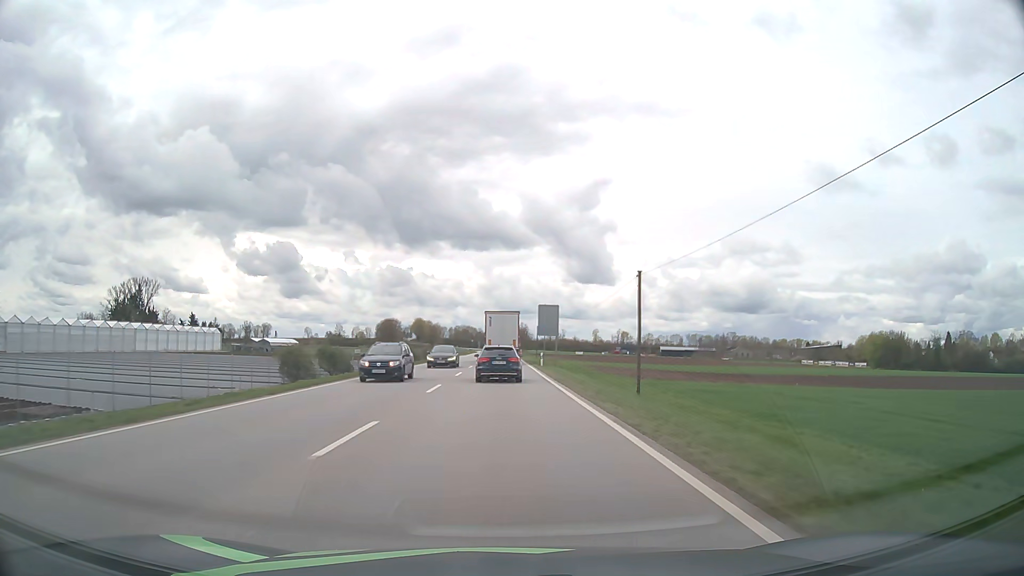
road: primary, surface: asphalt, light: Day
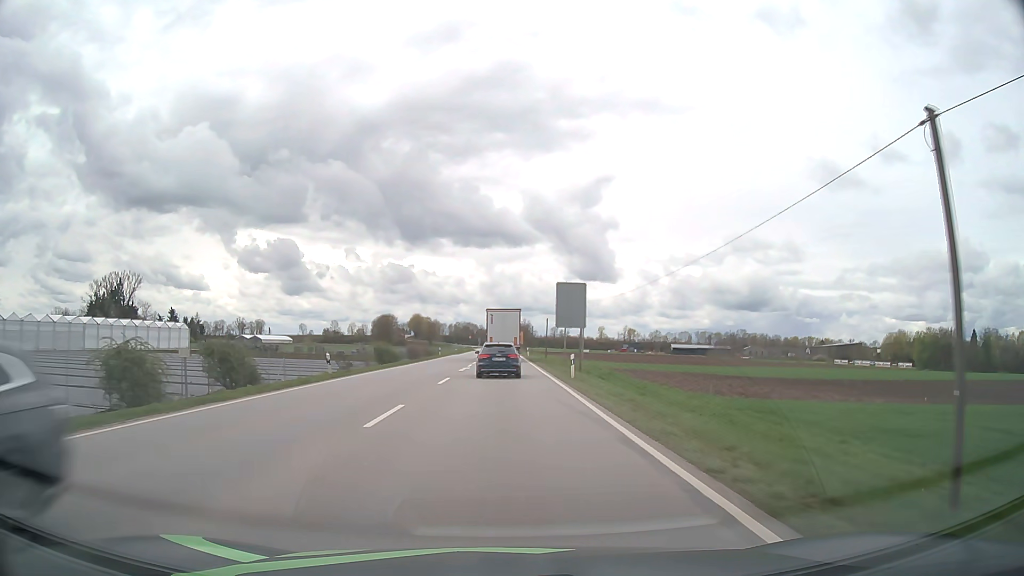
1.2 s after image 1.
(0.0, +21.1) m; 0°
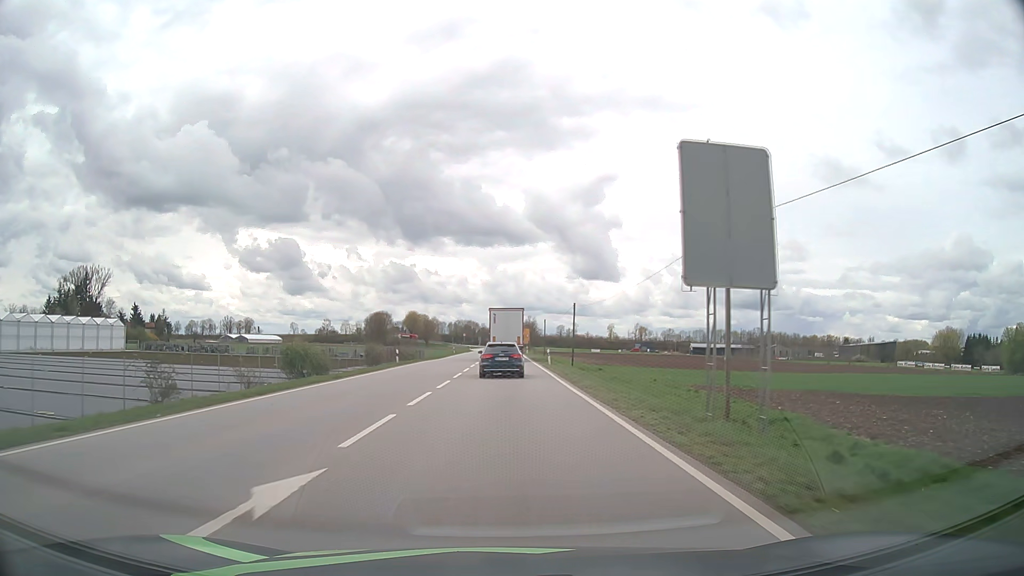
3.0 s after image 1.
(-0.1, +32.3) m; 0°
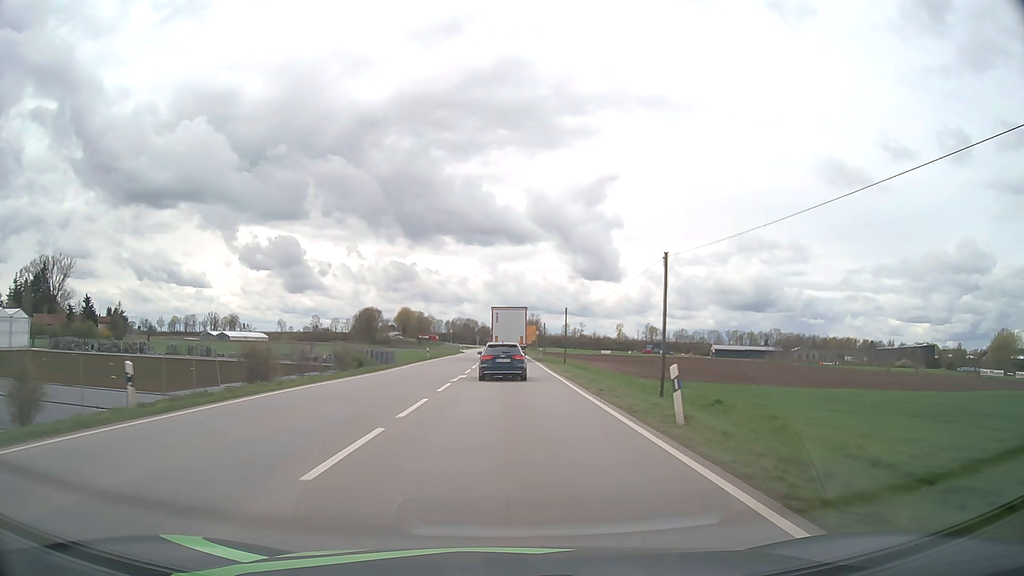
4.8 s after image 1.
(-0.1, +33.1) m; 0°
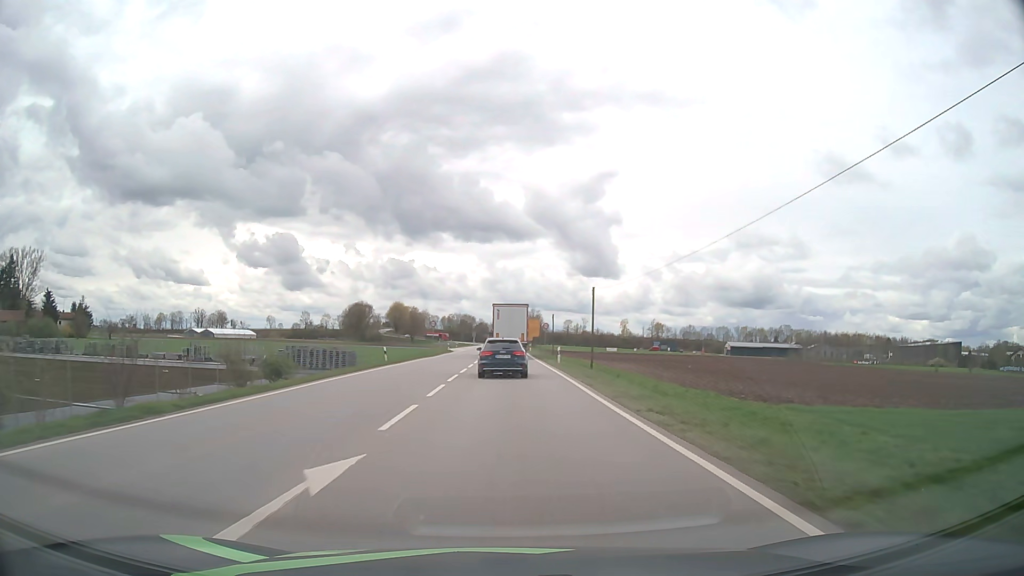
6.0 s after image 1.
(0.0, +21.5) m; 0°
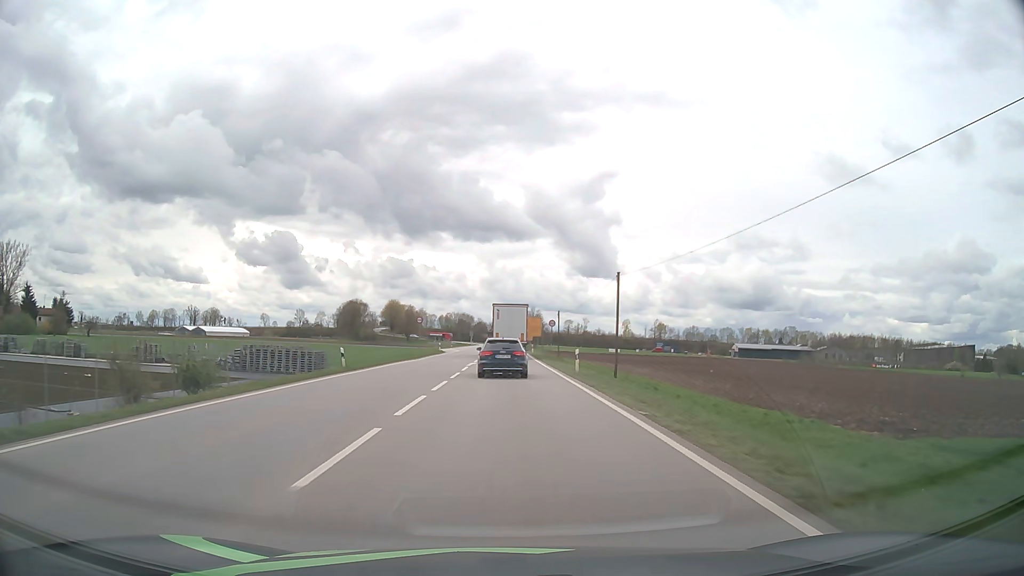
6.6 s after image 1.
(0.0, +10.4) m; 0°
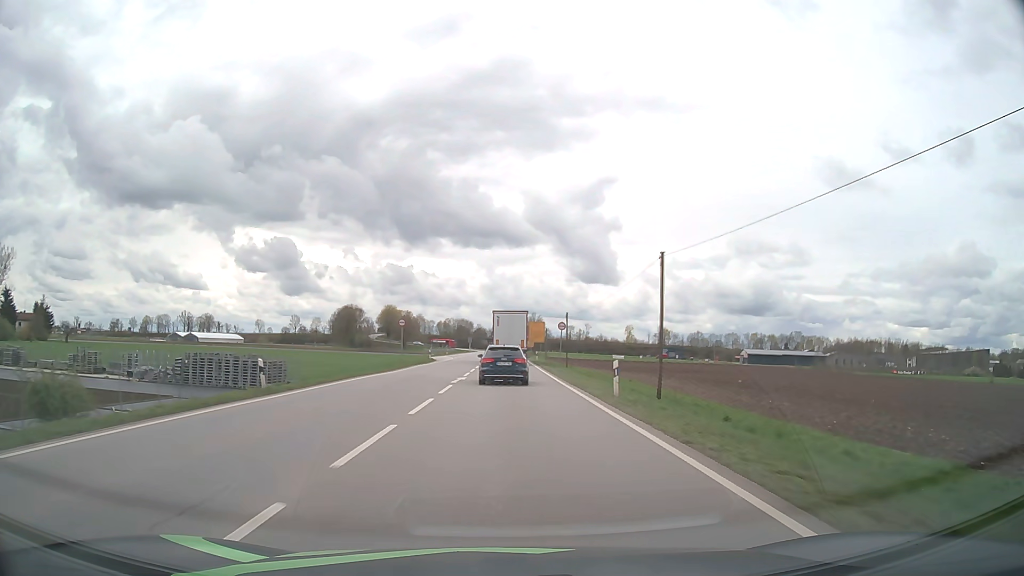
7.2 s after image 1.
(0.0, +10.2) m; 0°
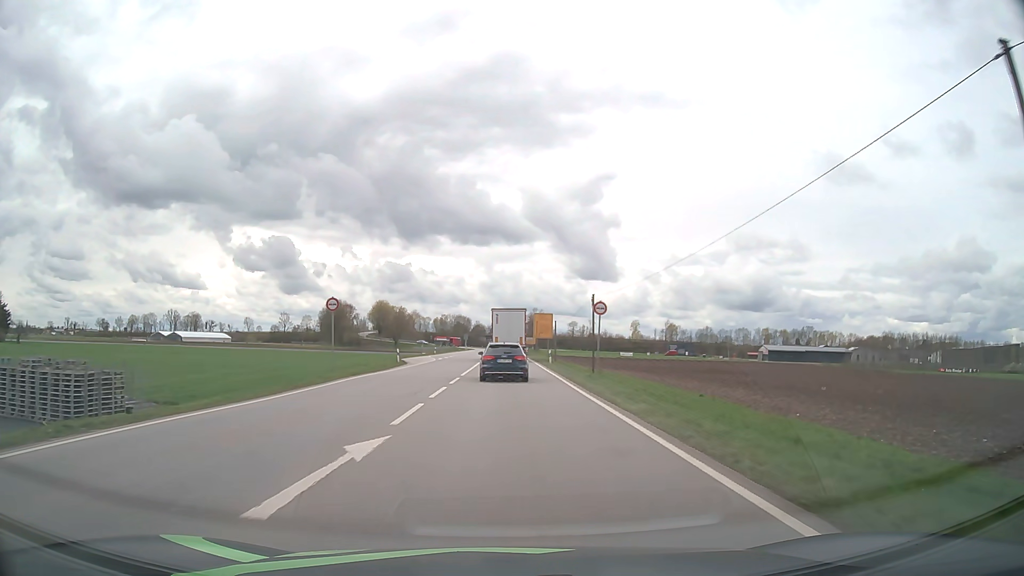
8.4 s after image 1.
(0.0, +20.0) m; 0°
(0, +10) (0, +20) (0, +30) (0, +40) (0, +50) (0, +60) (0, +70) (0, +80) (0, +90) (0, +100) m
